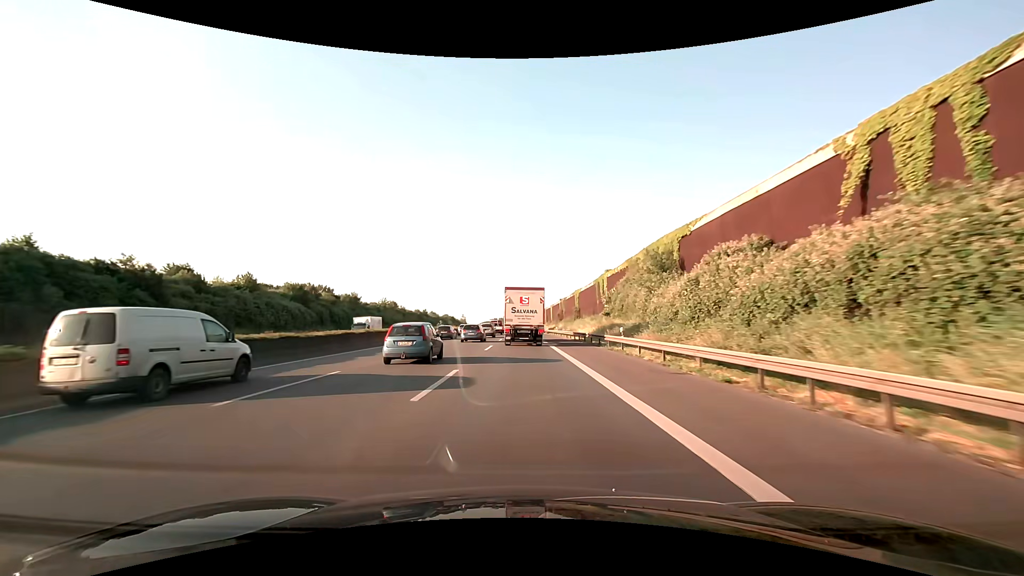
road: motorway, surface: asphalt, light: Day
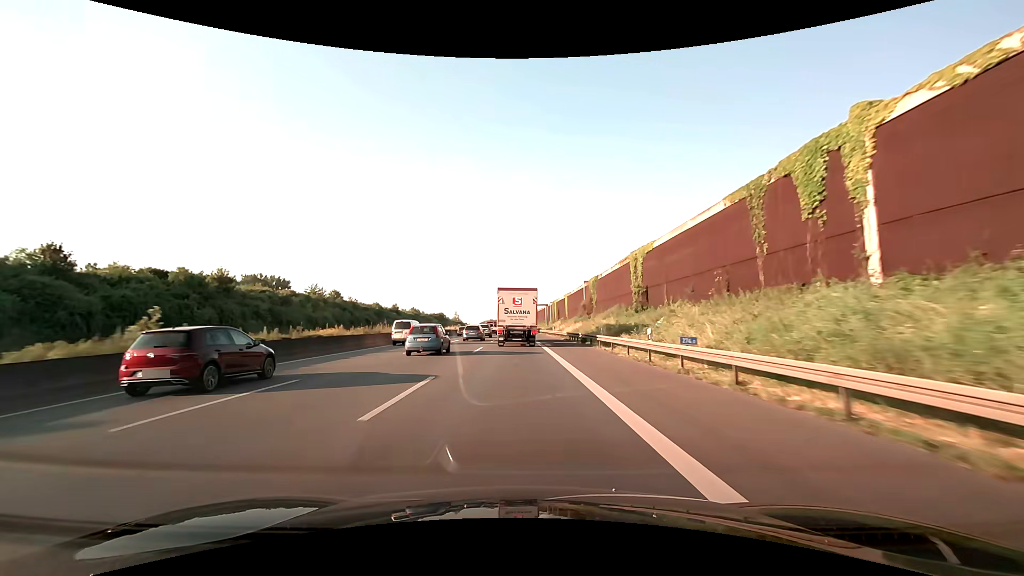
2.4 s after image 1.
(-0.1, +55.8) m; 0°
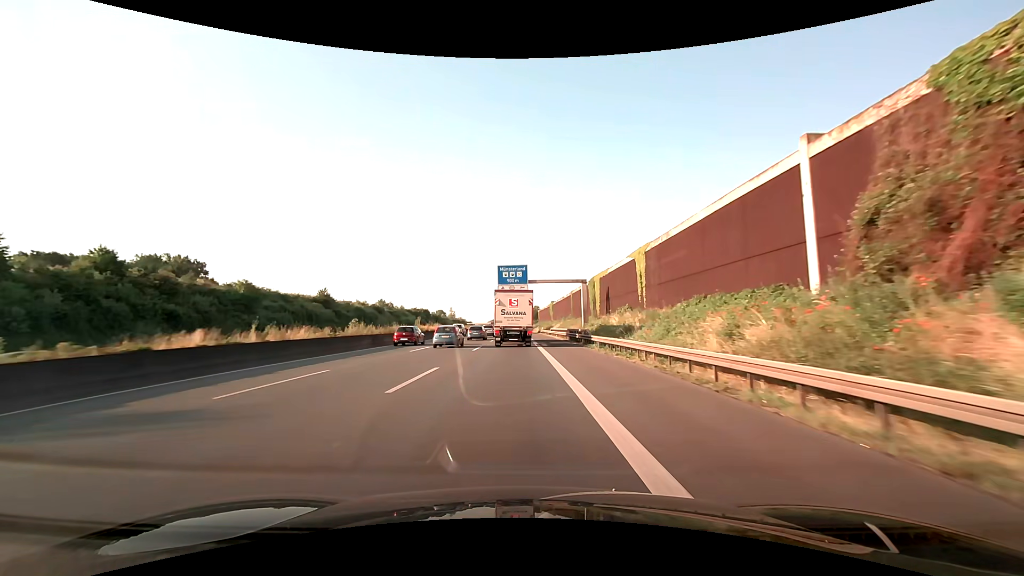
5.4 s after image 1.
(-0.5, +69.2) m; -1°
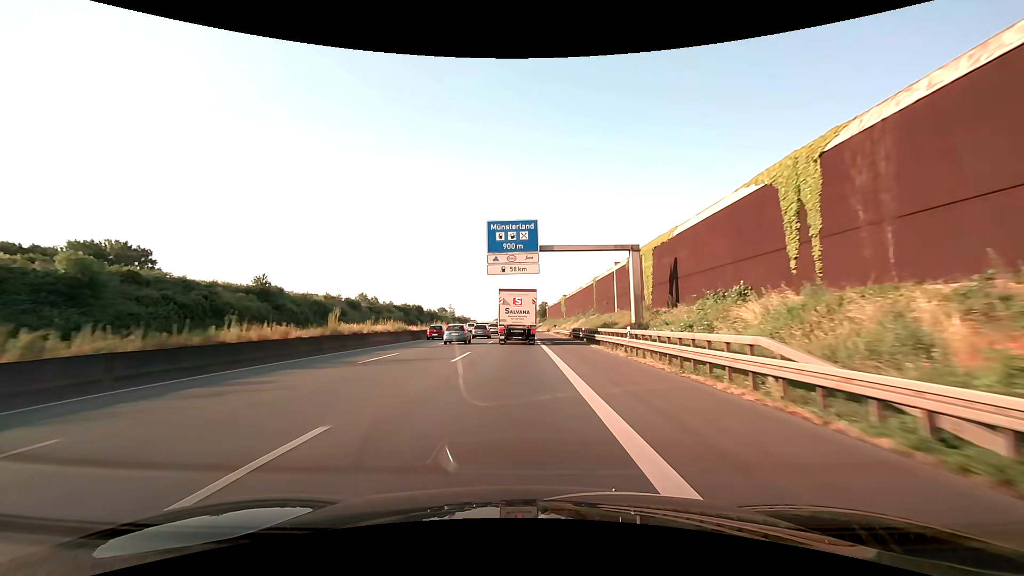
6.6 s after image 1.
(-0.1, +27.6) m; -1°
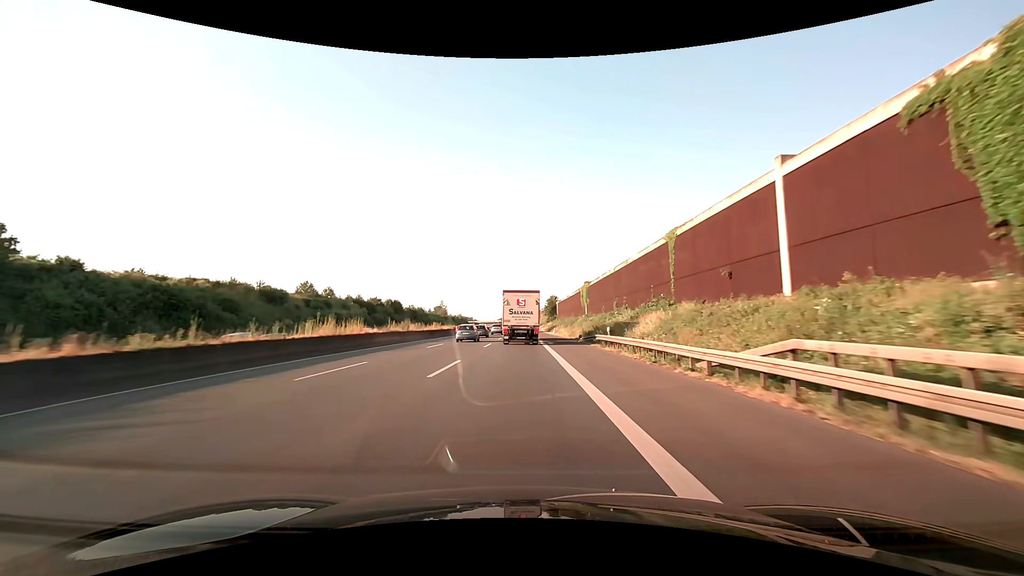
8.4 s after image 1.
(-0.2, +41.5) m; -1°
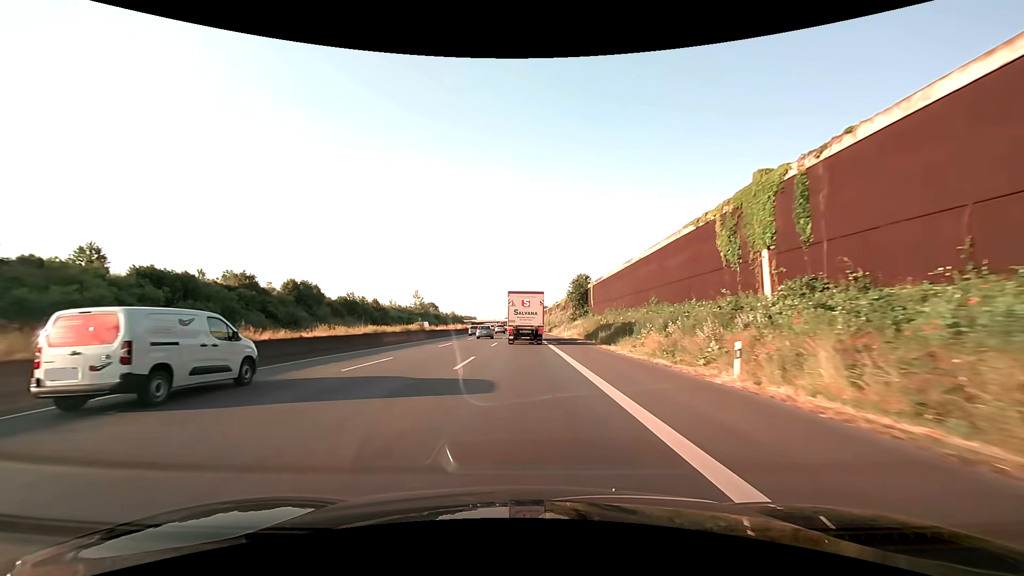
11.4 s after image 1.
(-0.3, +69.8) m; -1°
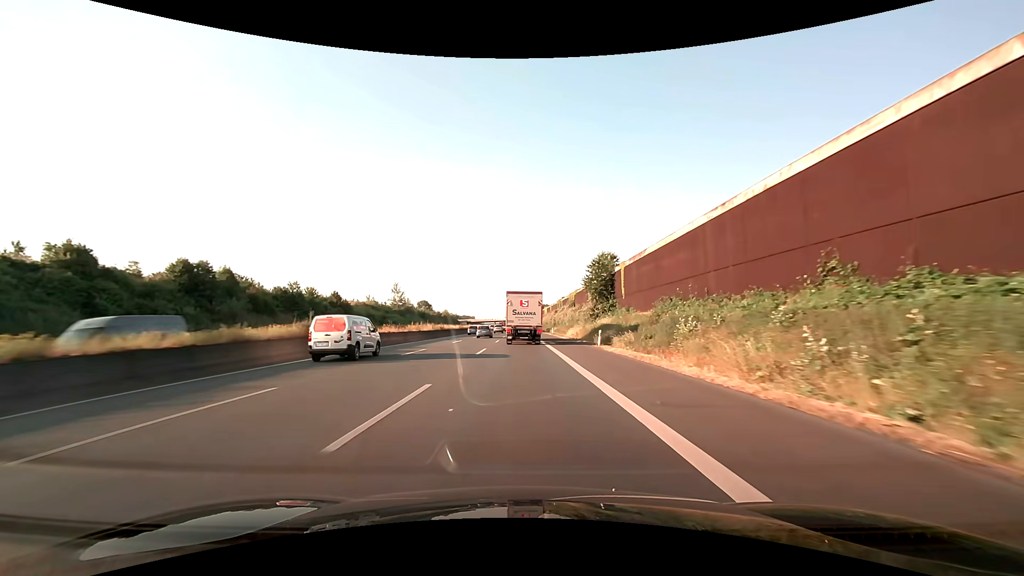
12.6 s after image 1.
(0.0, +28.1) m; 0°
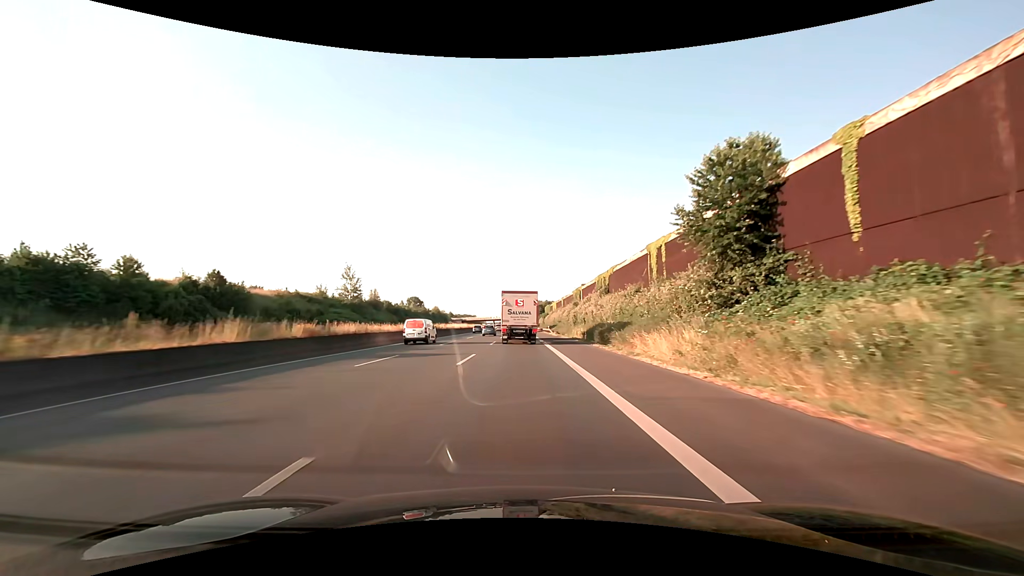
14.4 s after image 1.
(-0.1, +42.4) m; 0°
(0, +10) (0, +20) (0, +30) (0, +40) (0, +50) (0, +60) (-1, +70) (-1, +80) (-1, +90) (-1, +100) m
